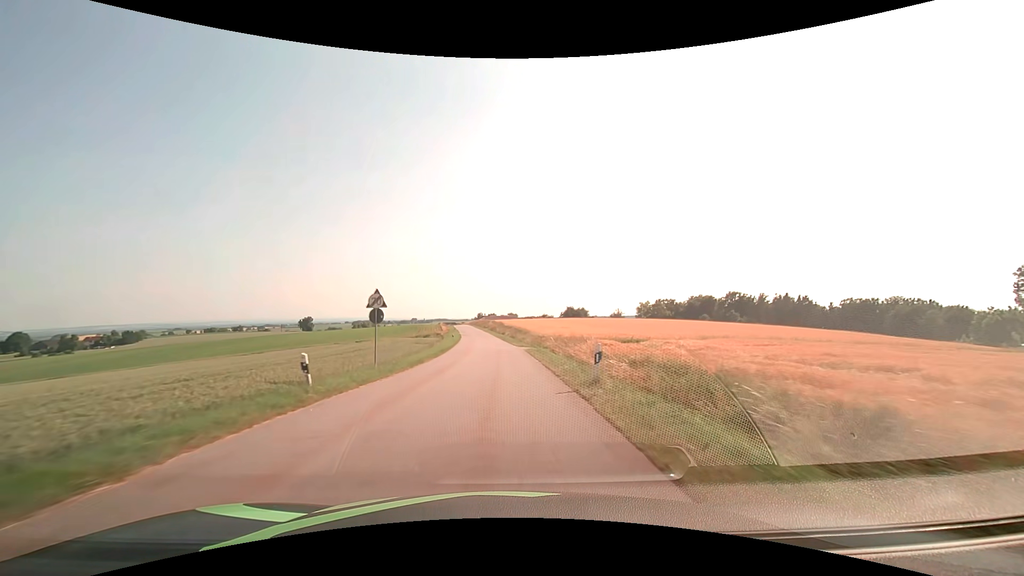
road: tertiary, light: Day
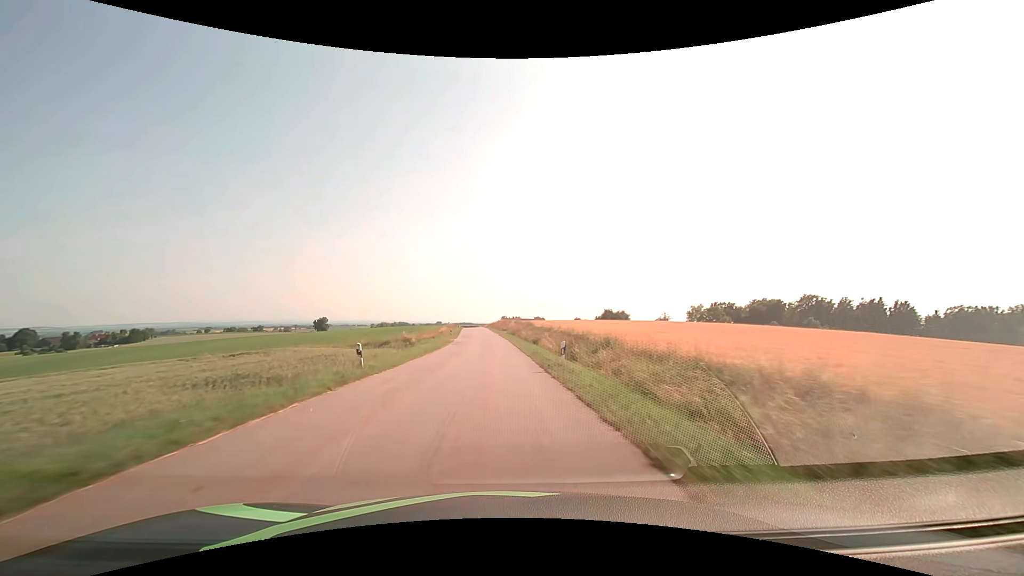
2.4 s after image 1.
(-0.7, +45.3) m; -3°
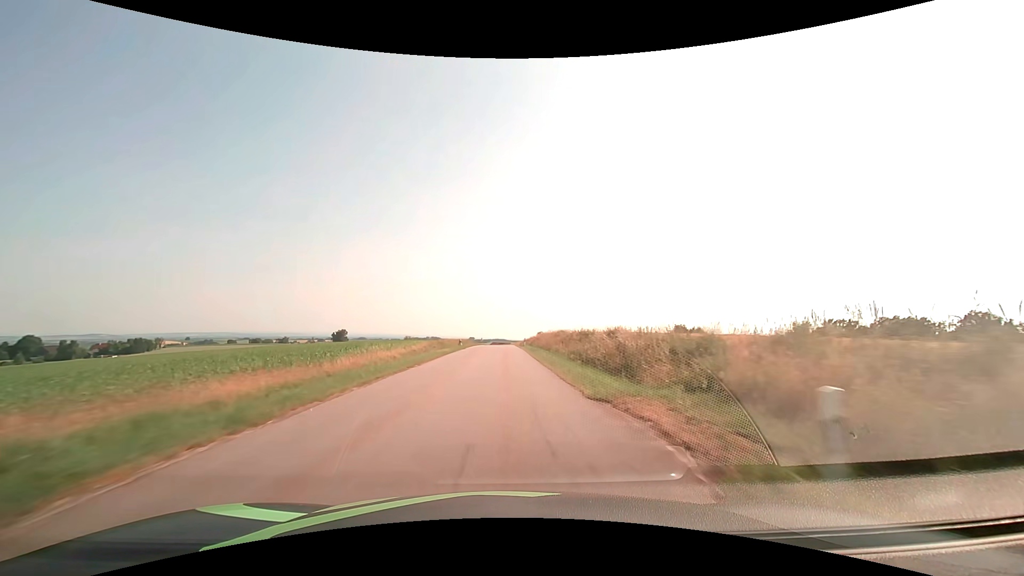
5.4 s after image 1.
(-2.6, +62.4) m; -4°
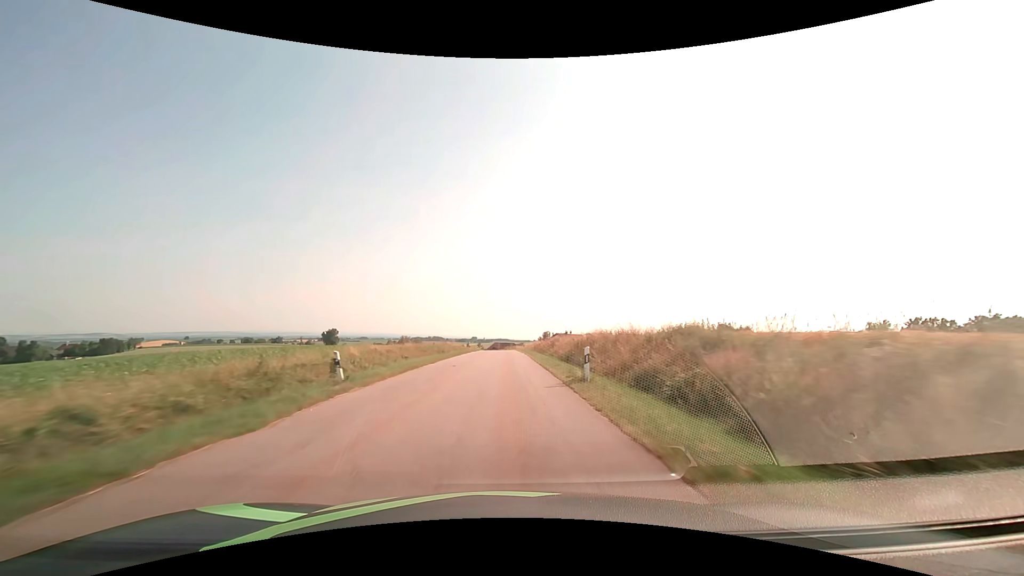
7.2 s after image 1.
(-0.2, +40.1) m; 0°
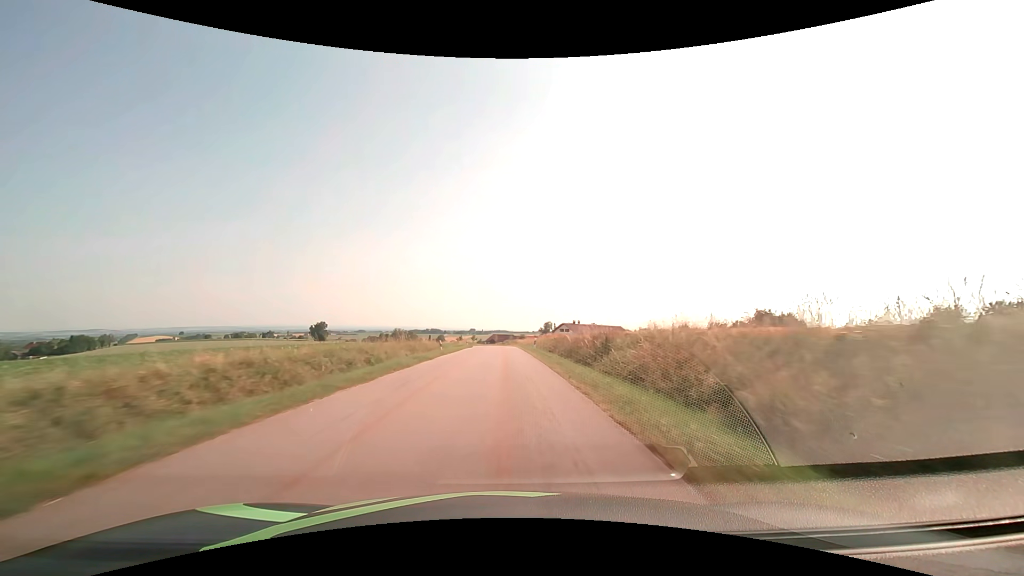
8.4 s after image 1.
(+0.1, +27.4) m; 0°
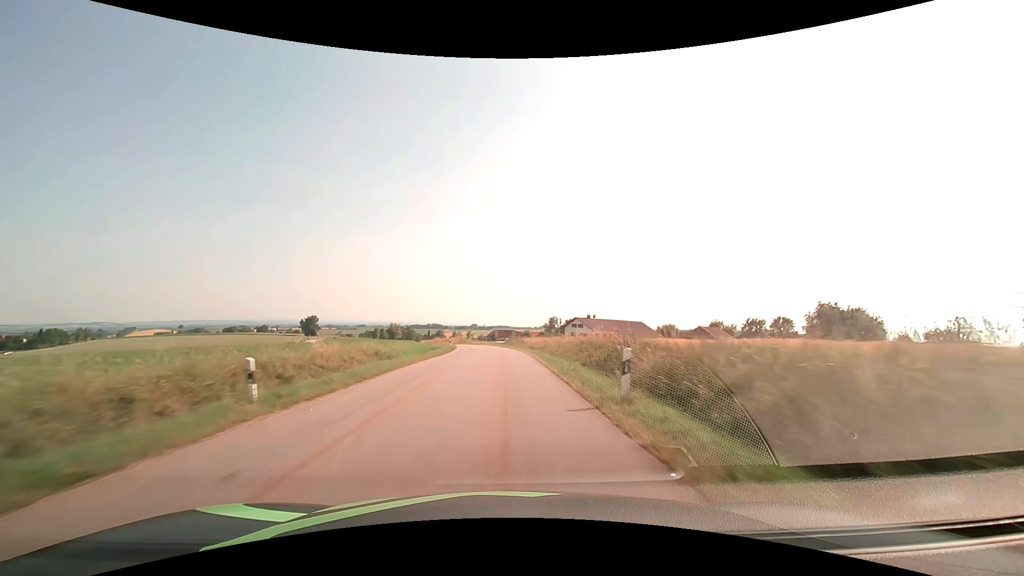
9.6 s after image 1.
(-0.1, +27.8) m; 0°
(0, +10) (0, +20) (0, +30) (-1, +40) (-1, +50) (-2, +60) (-3, +70) (-5, +80) (-7, +89) (-10, +99) m
